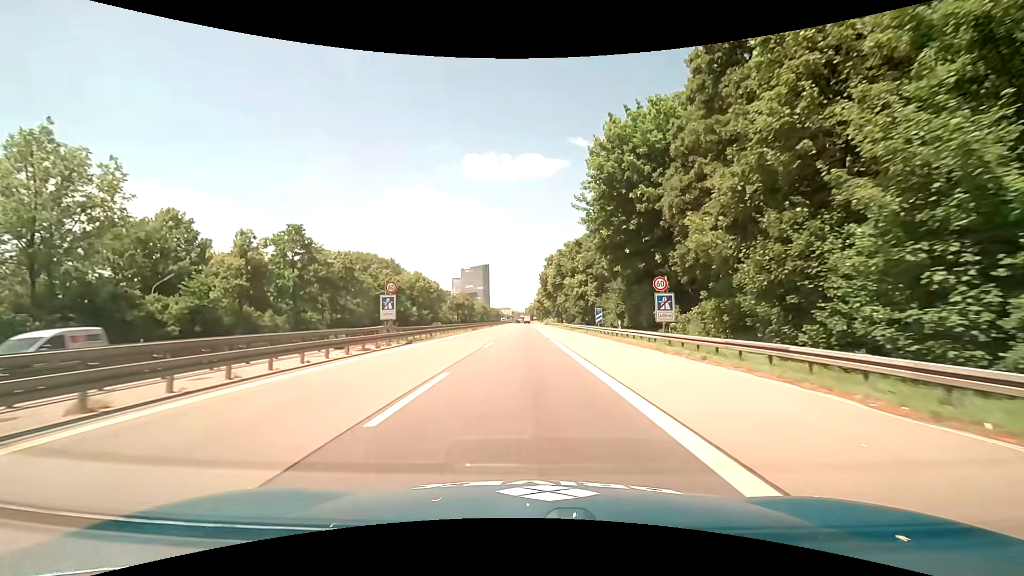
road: motorway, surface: asphalt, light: Day
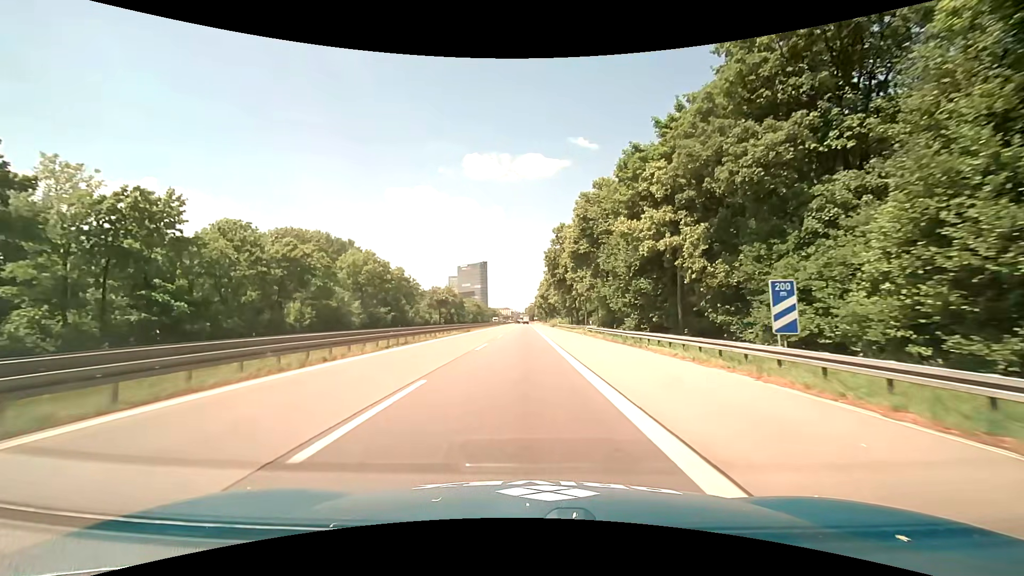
(-0.1, +37.3) m; 0°
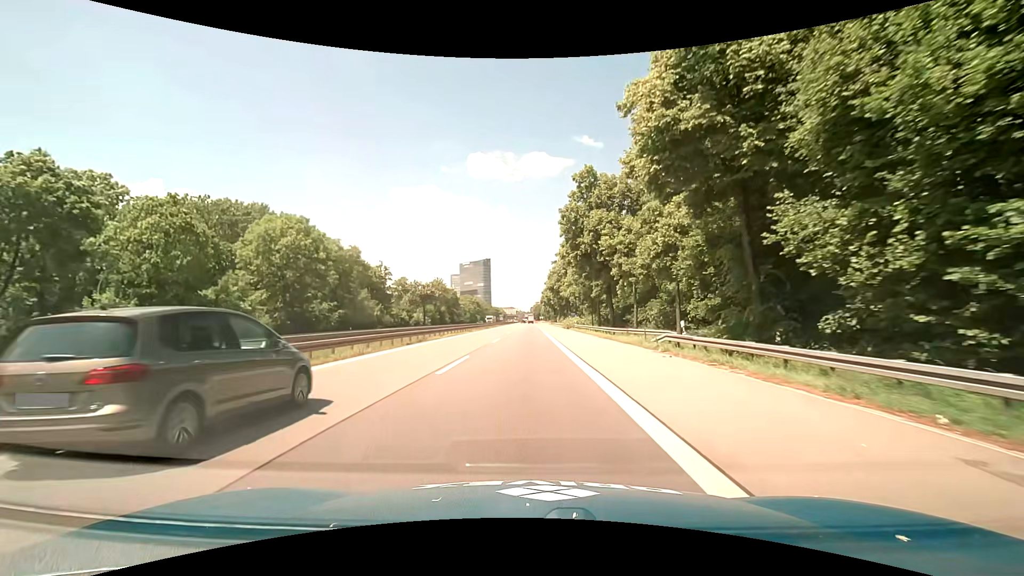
(-0.2, +28.3) m; -1°
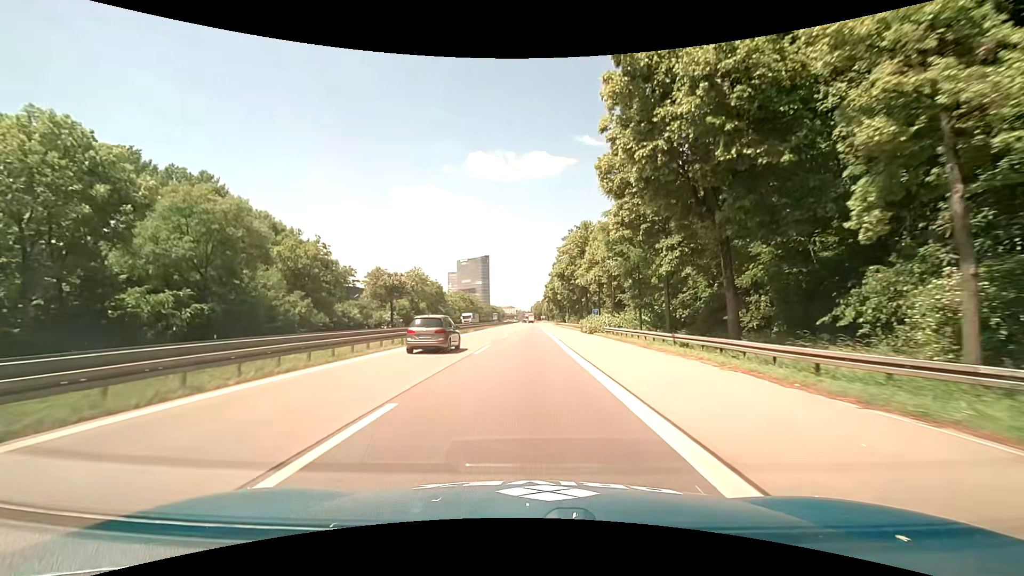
(0.0, +28.5) m; 0°
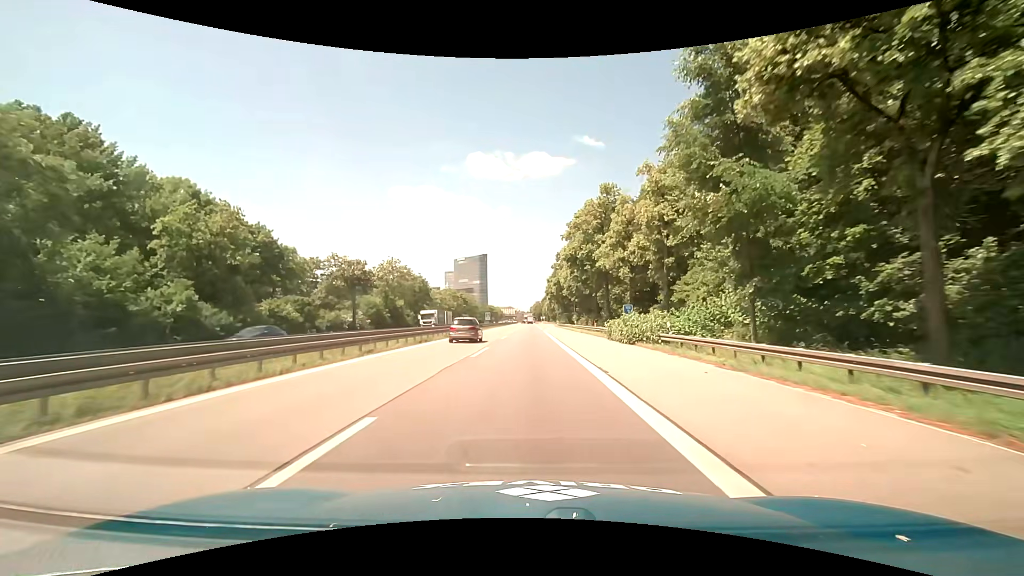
(0.0, +19.2) m; 0°
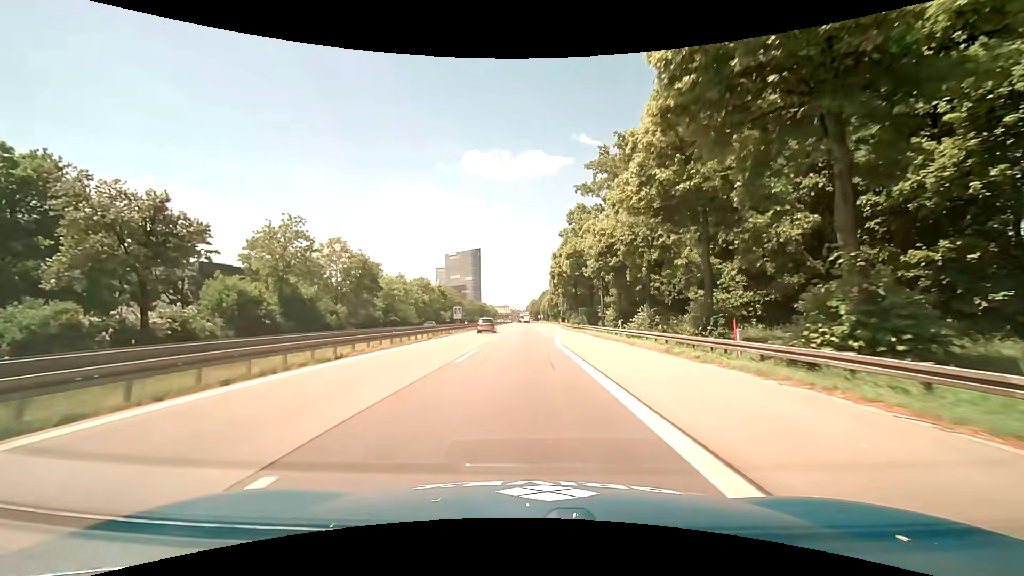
(+0.1, +38.3) m; 0°
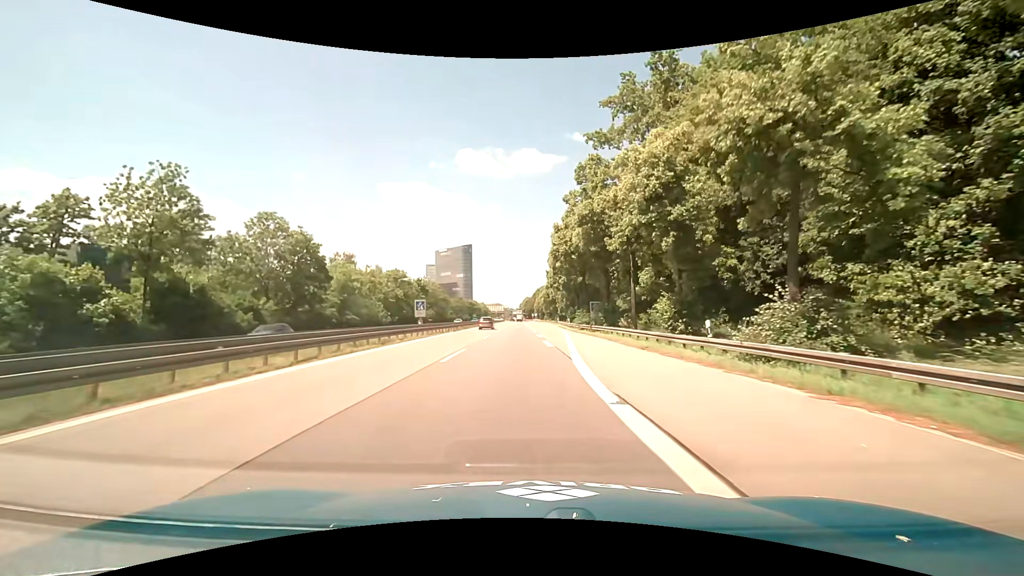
(+0.1, +18.3) m; 0°
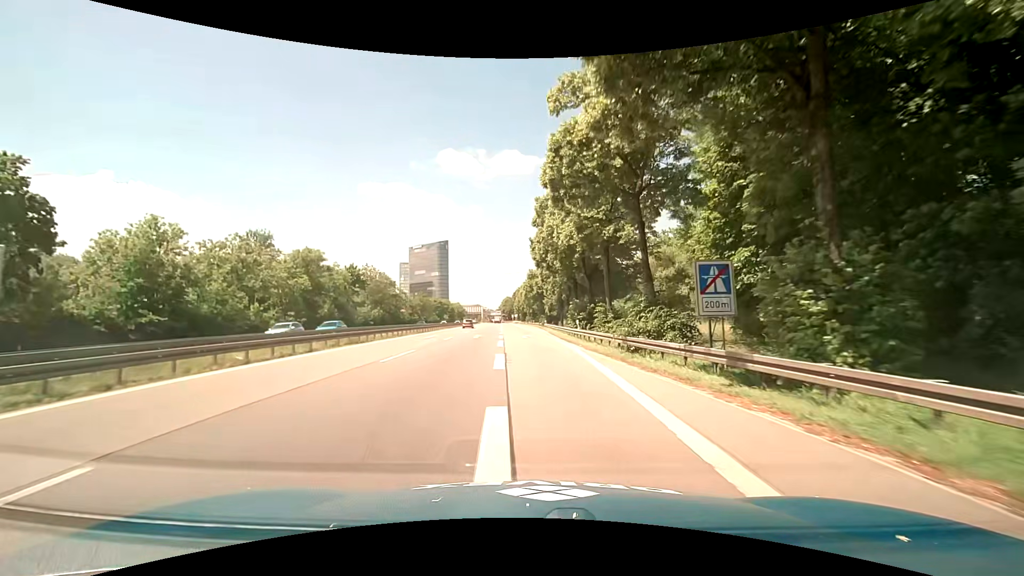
(+1.0, +34.7) m; +3°
(0, +10) (0, +20) (0, +30) (-1, +40) (-1, +50) (-1, +60) (-2, +70) (-3, +80) (-3, +90) (-4, +100) m
